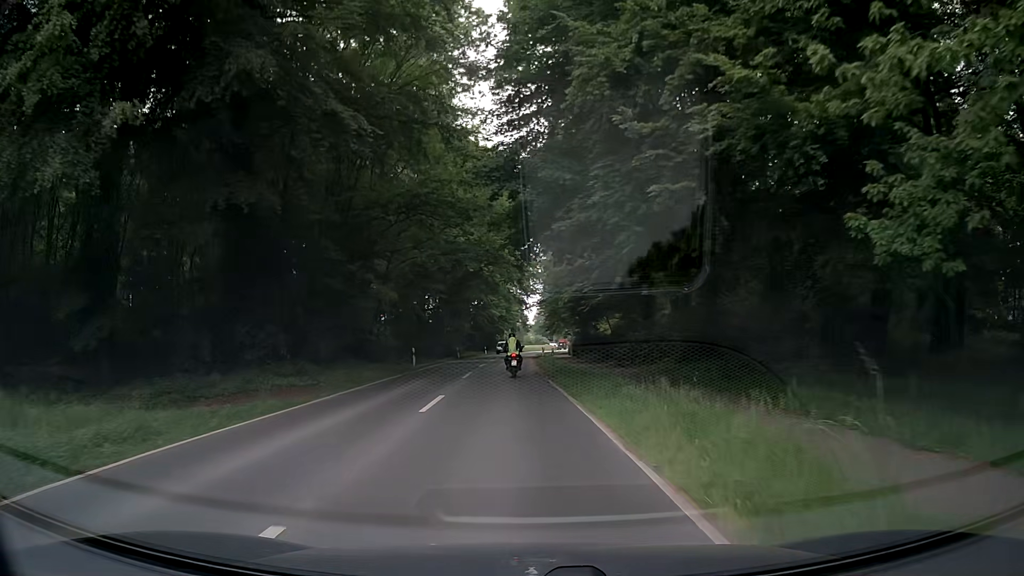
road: secondary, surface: asphalt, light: Day
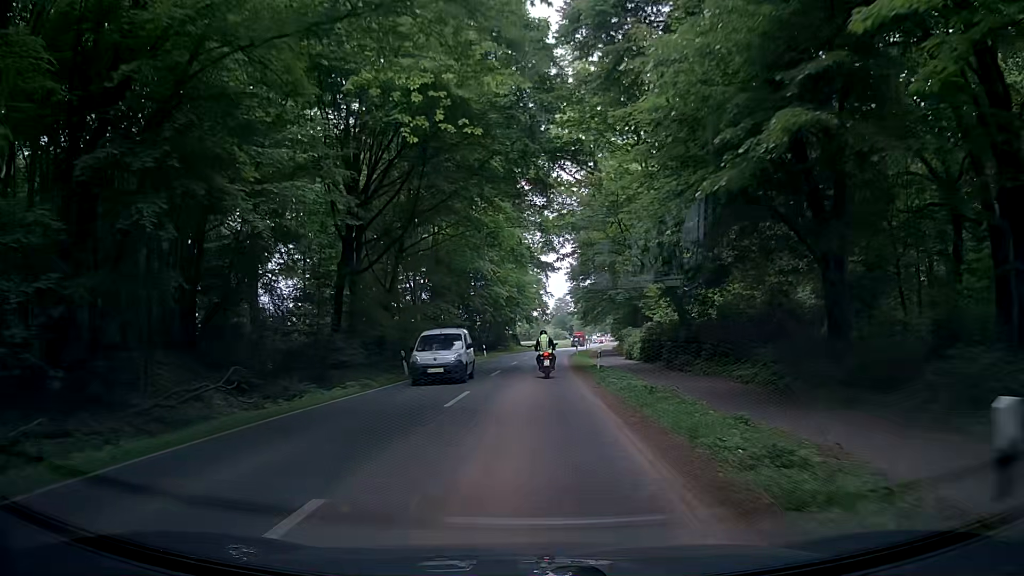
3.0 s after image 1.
(-0.7, +35.8) m; -1°
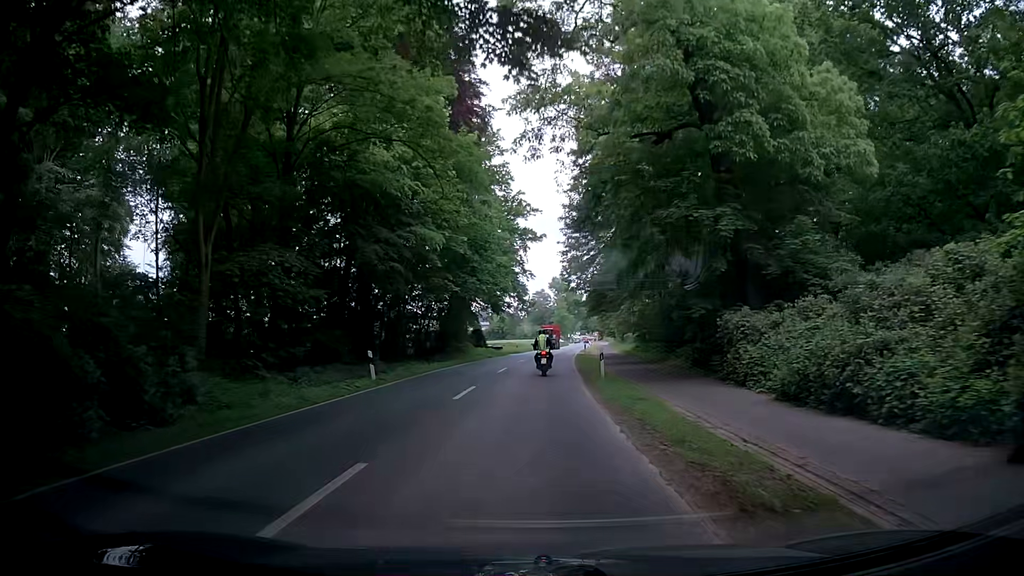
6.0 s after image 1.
(-0.1, +34.8) m; 0°
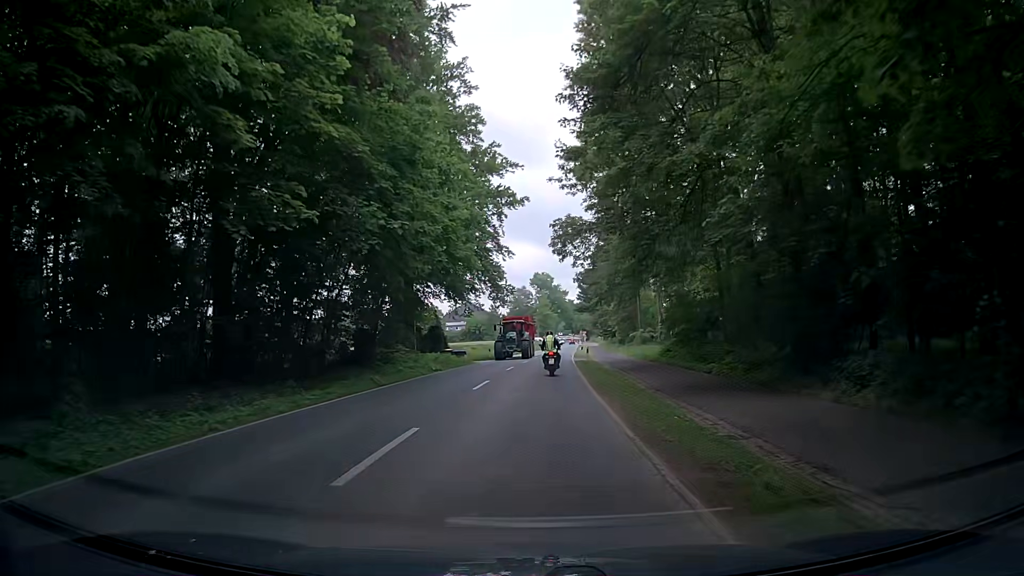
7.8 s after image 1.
(+0.6, +21.4) m; +3°
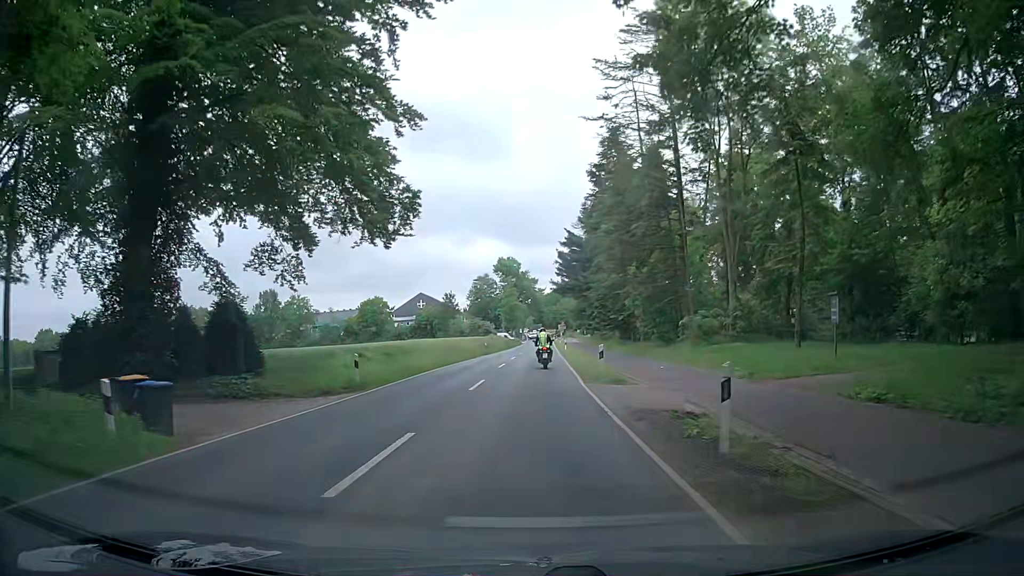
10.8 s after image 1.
(+0.5, +37.0) m; +2°
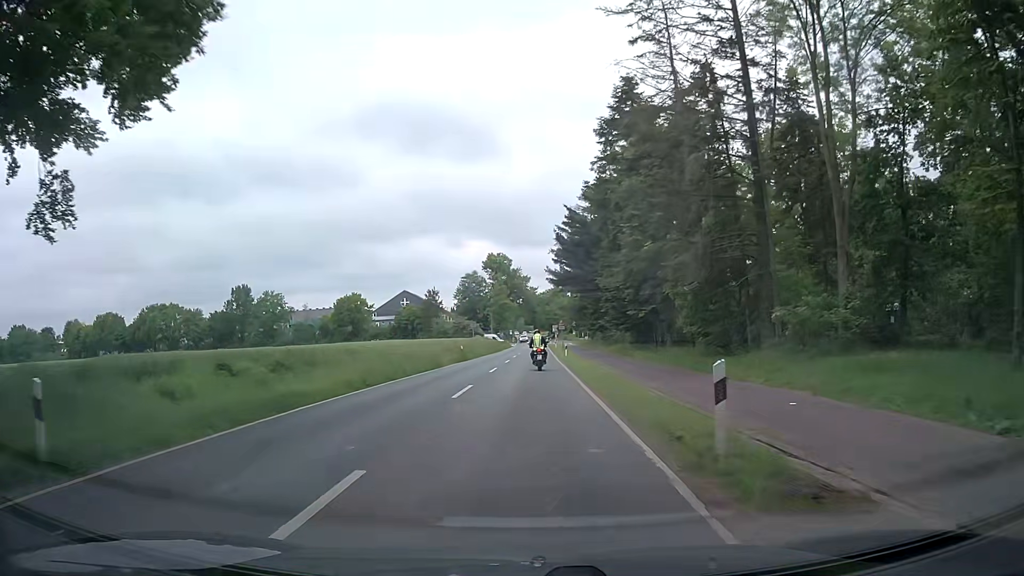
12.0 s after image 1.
(+0.2, +15.1) m; +1°
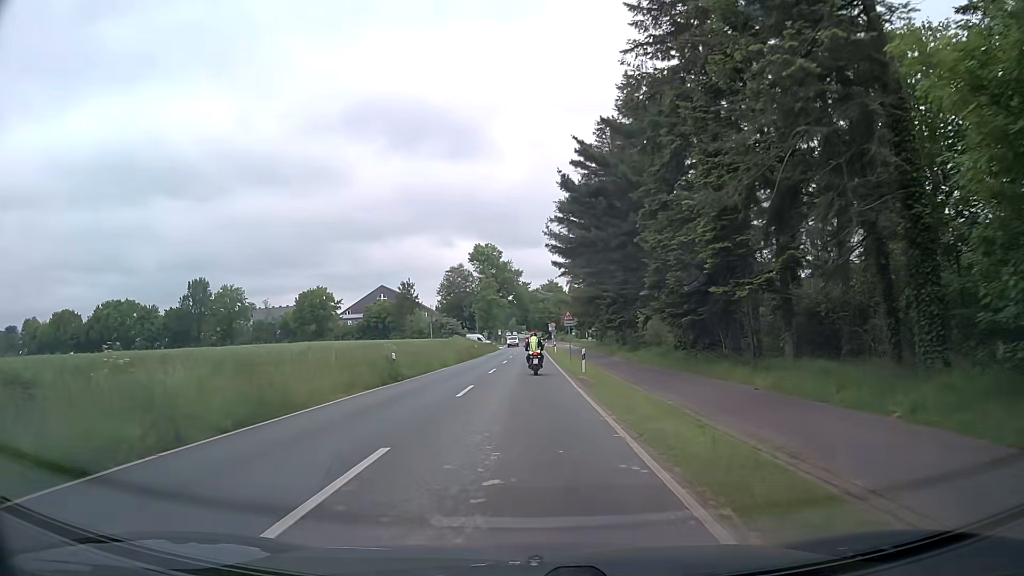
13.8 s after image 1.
(+0.2, +22.6) m; +1°
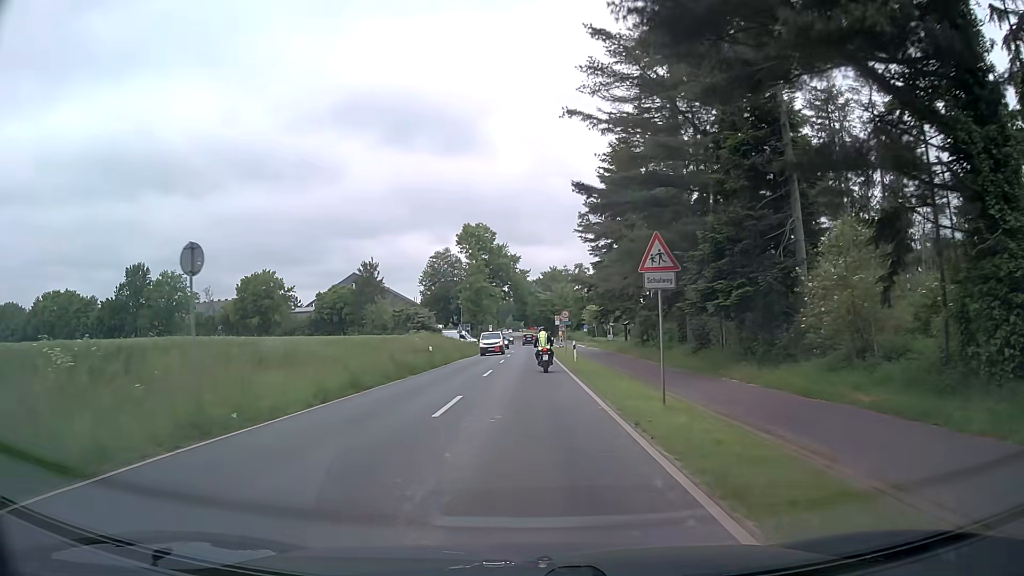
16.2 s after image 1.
(0.0, +29.5) m; 0°
(0, +10) (0, +20) (0, +30) (0, +40) (0, +50) (0, +60) (0, +70) (0, +80) (0, +90) (0, +100) m
